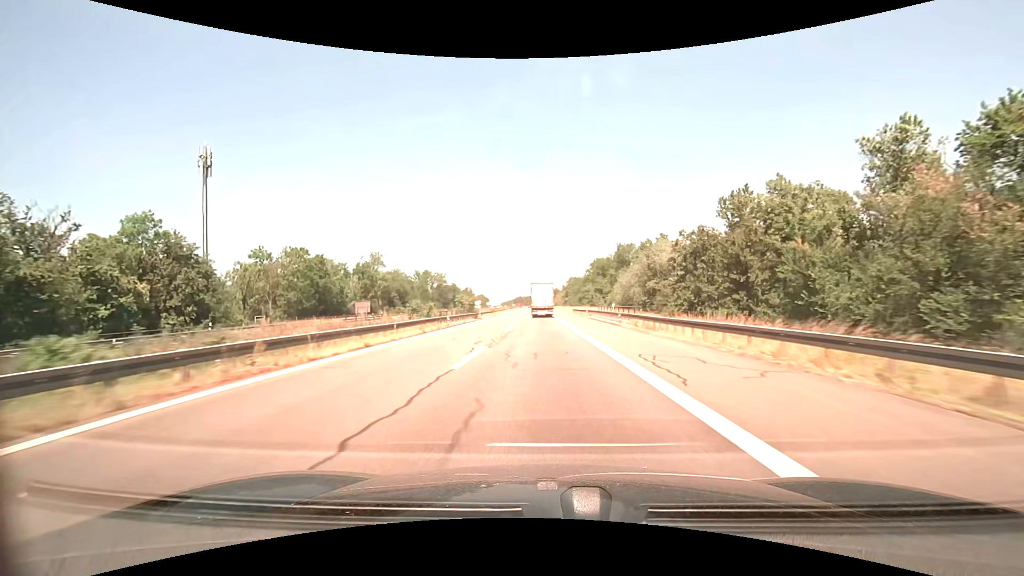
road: motorway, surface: asphalt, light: Day
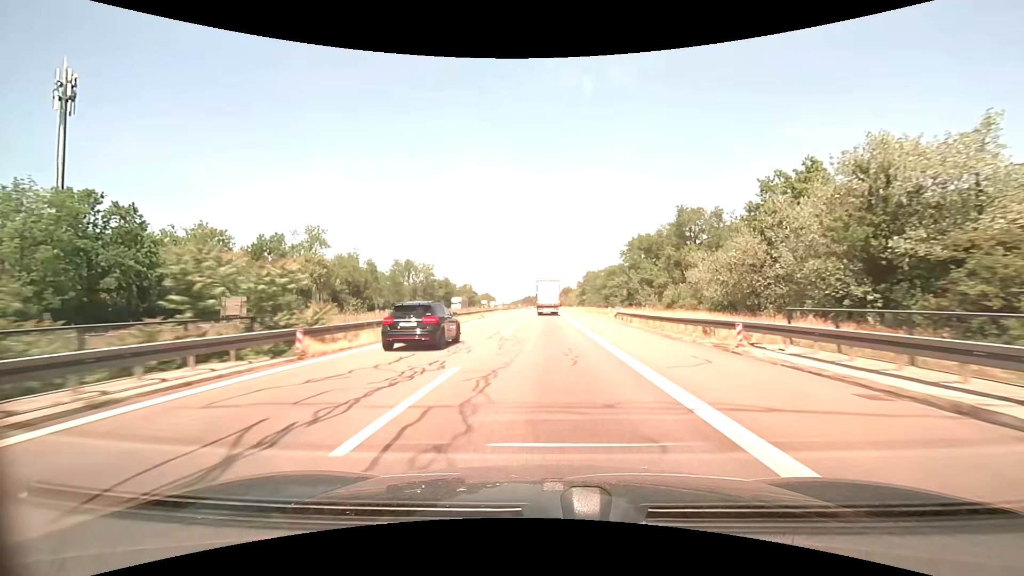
(-0.3, +42.2) m; -1°
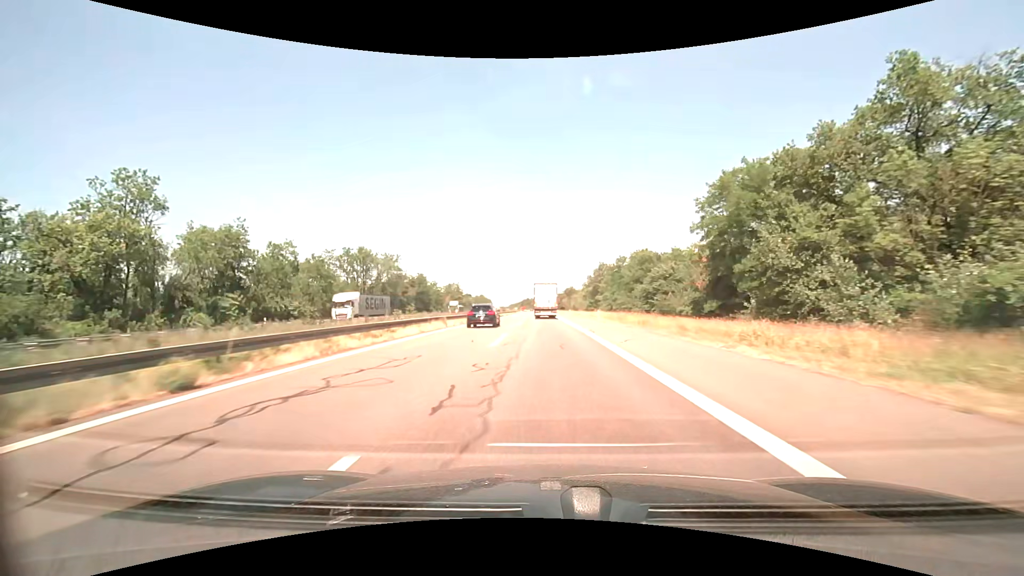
(0.0, +42.1) m; 0°
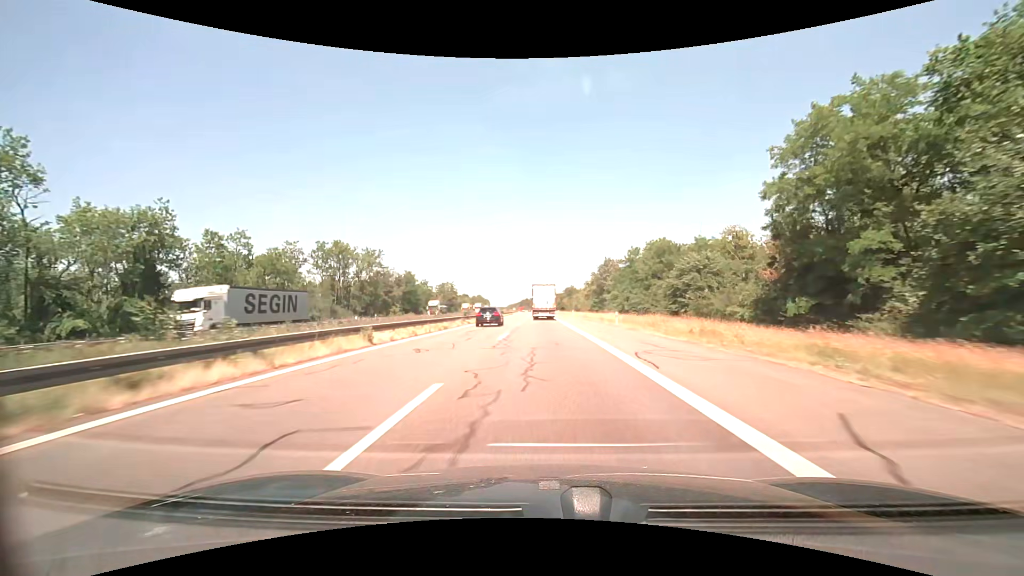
(0.0, +14.0) m; 0°
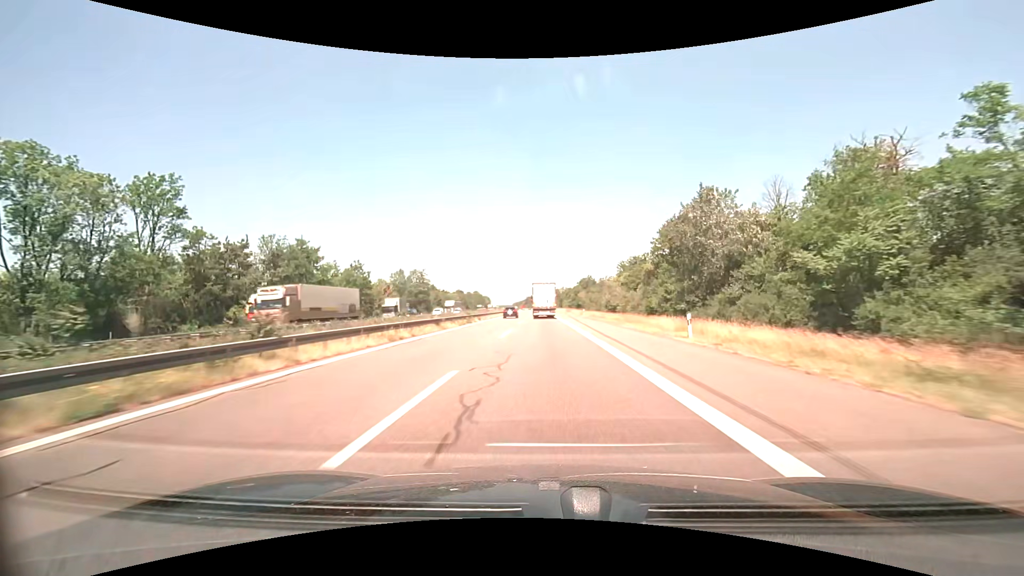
(-0.6, +70.0) m; -1°
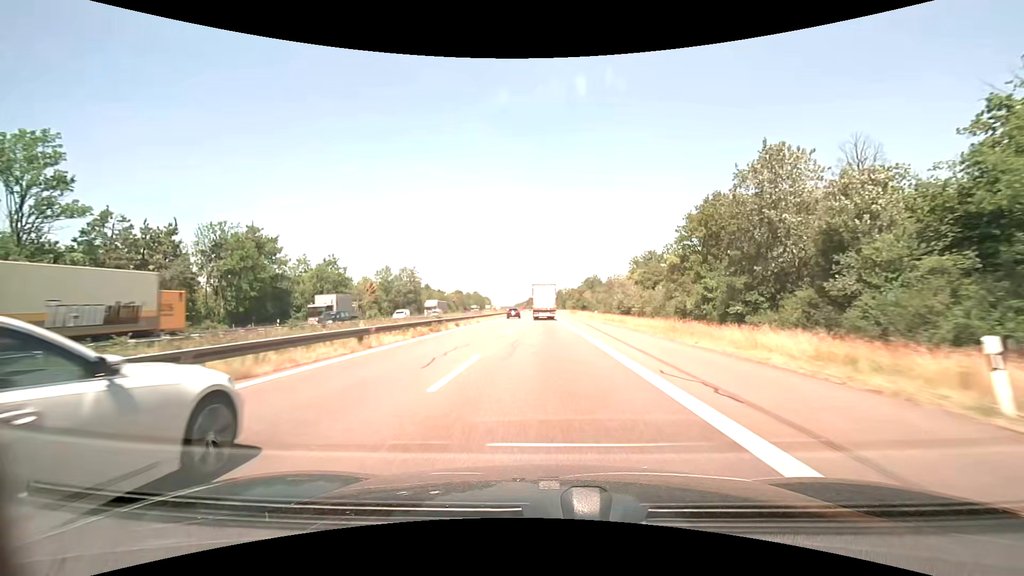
(0.0, +14.2) m; 0°
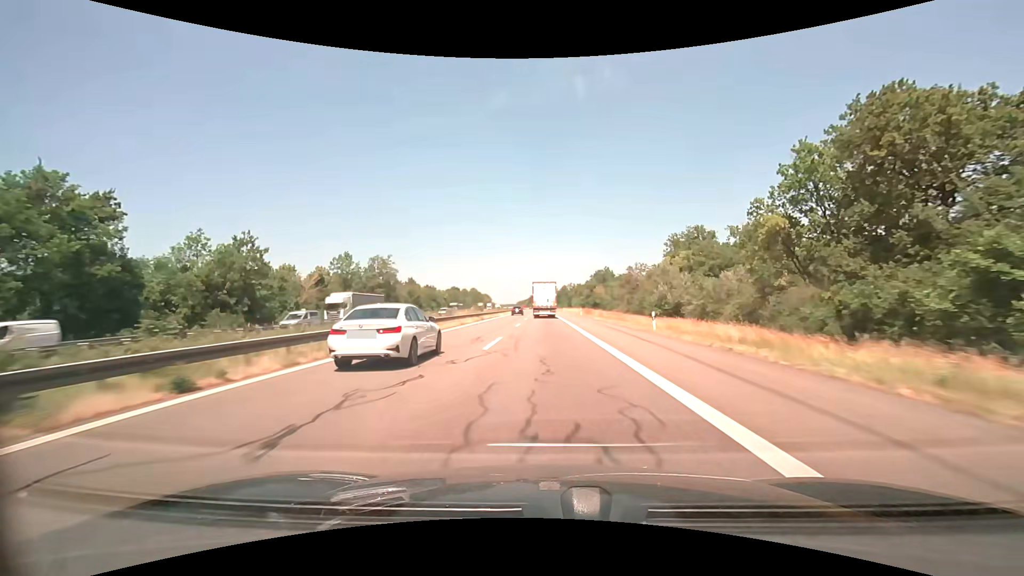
(-0.1, +28.5) m; 0°
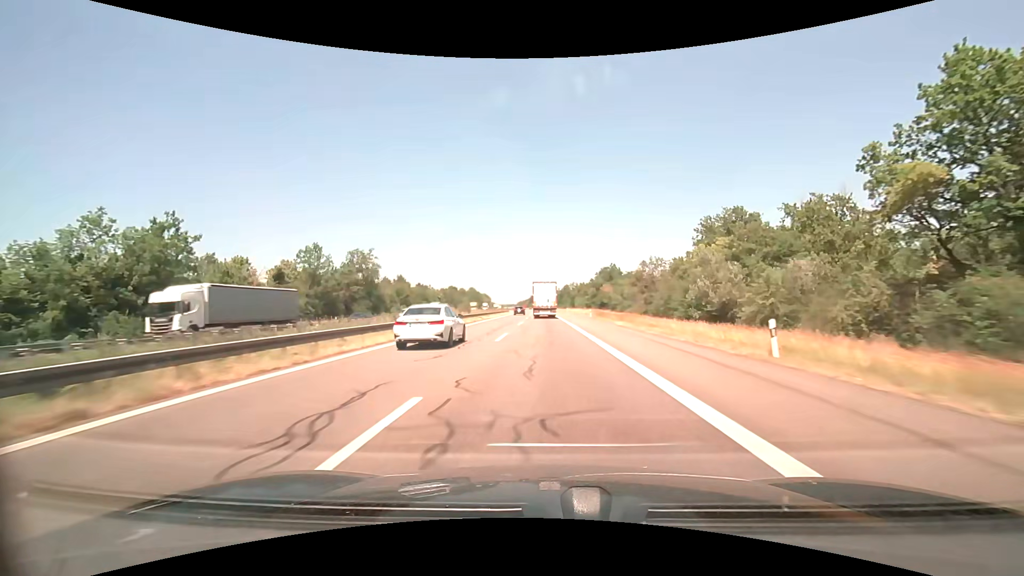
(0.0, +14.4) m; 0°
(0, +10) (0, +20) (0, +30) (0, +40) (0, +50) (0, +60) (0, +70) (0, +80) (0, +90) (-1, +100) m
